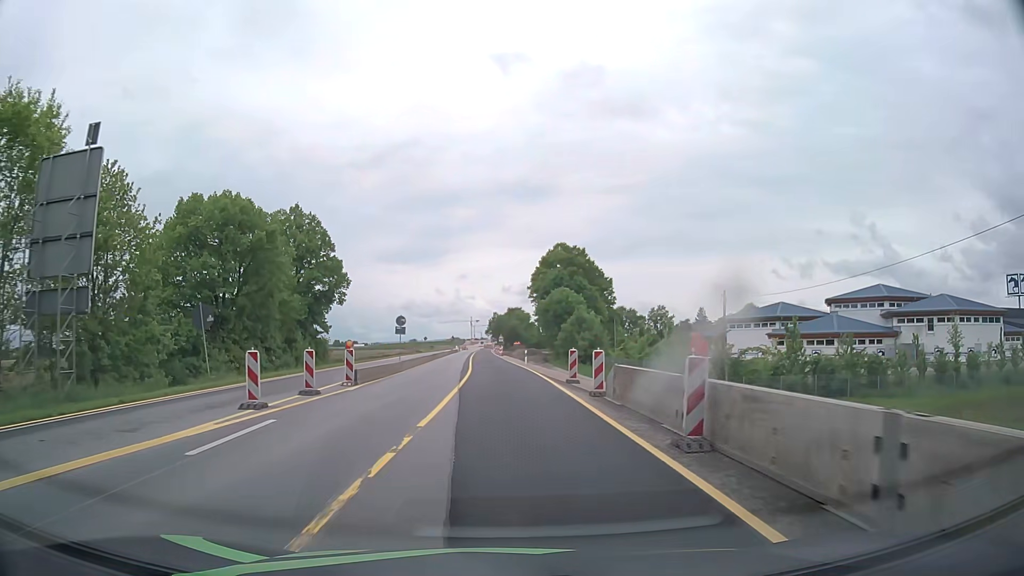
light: Day
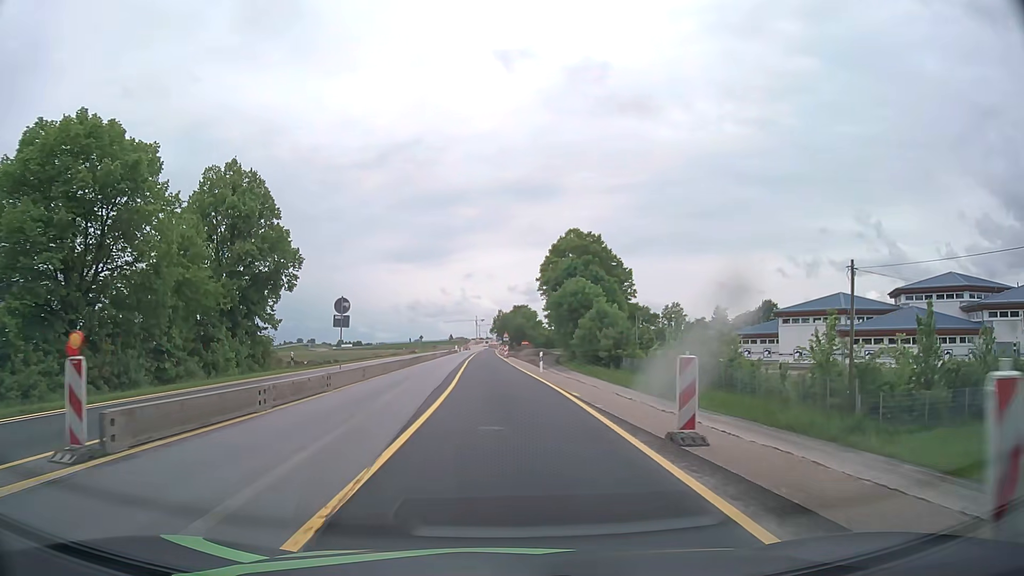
(0.0, +15.3) m; -1°
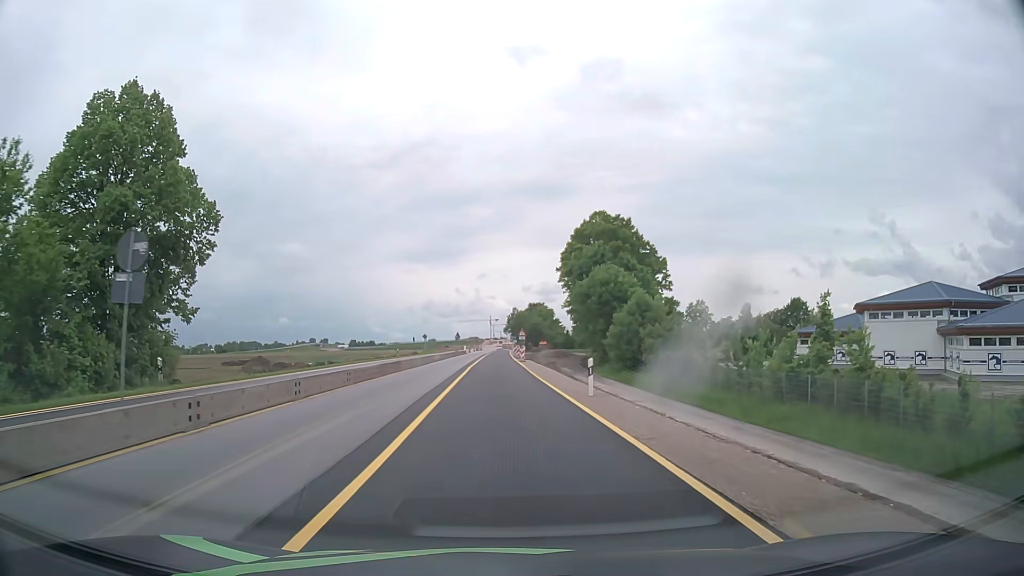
(-0.1, +15.3) m; -1°
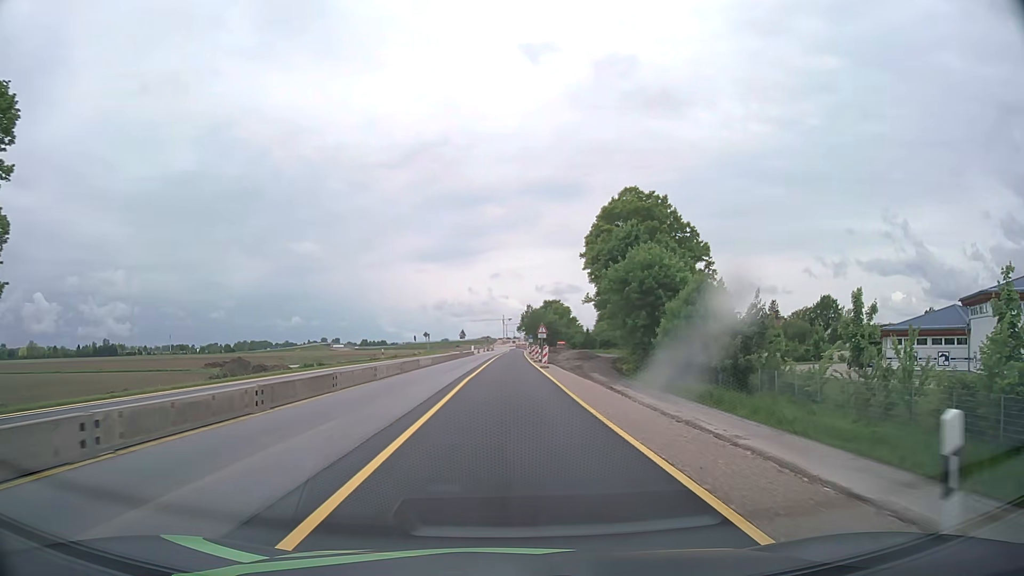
(-0.2, +15.3) m; -1°
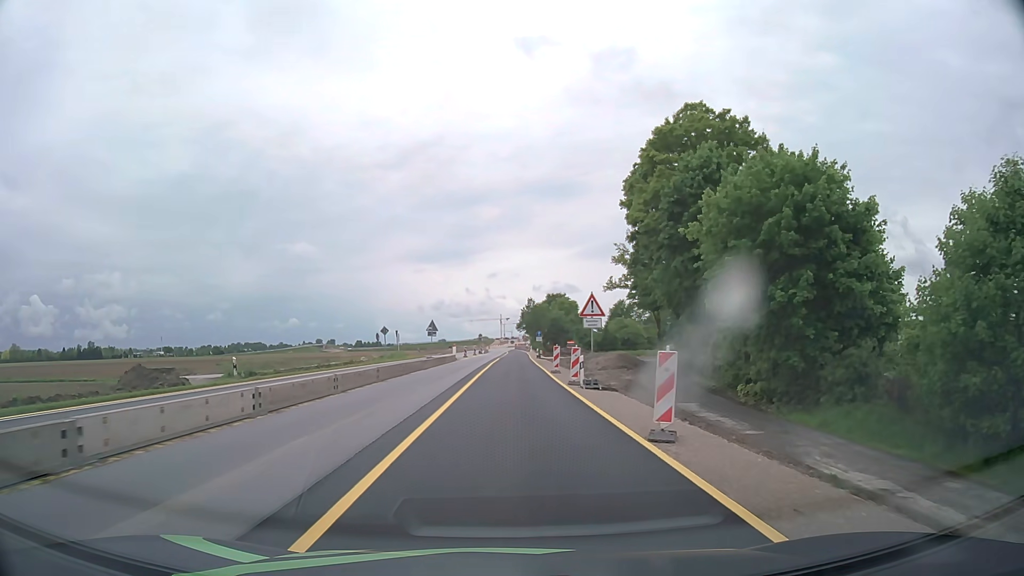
(-0.1, +30.6) m; 0°
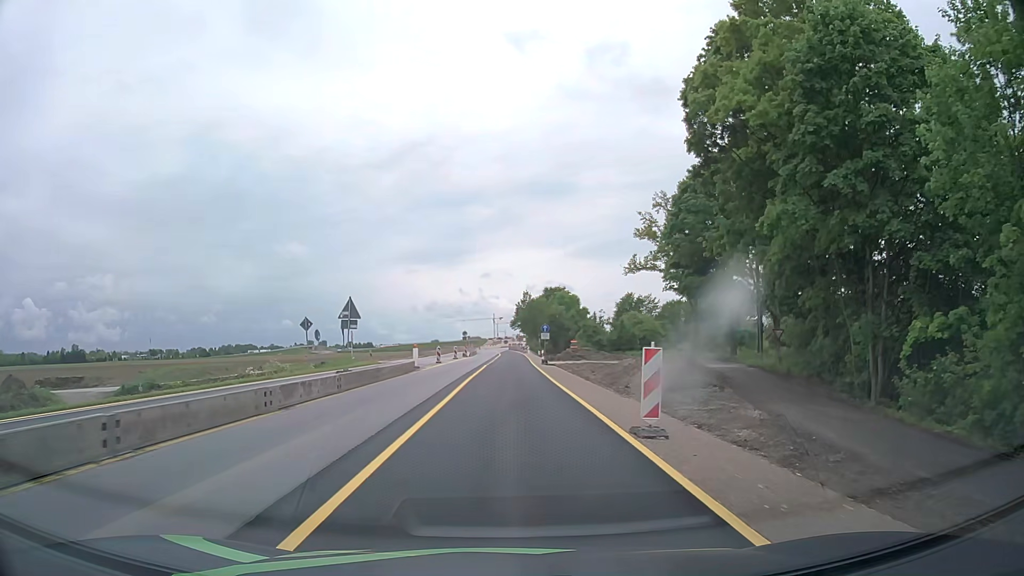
(+0.2, +22.9) m; +1°
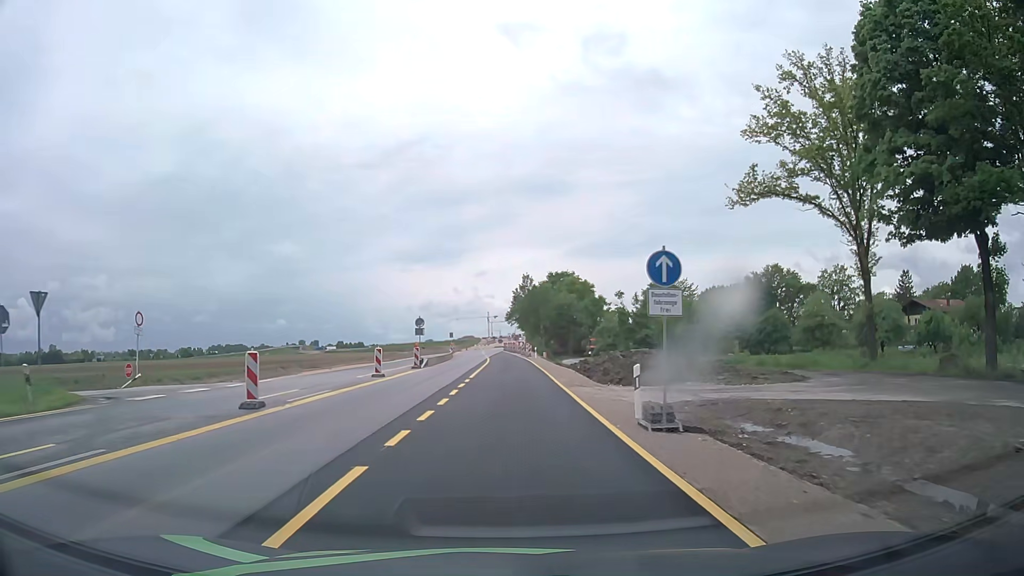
(0.0, +38.2) m; 0°
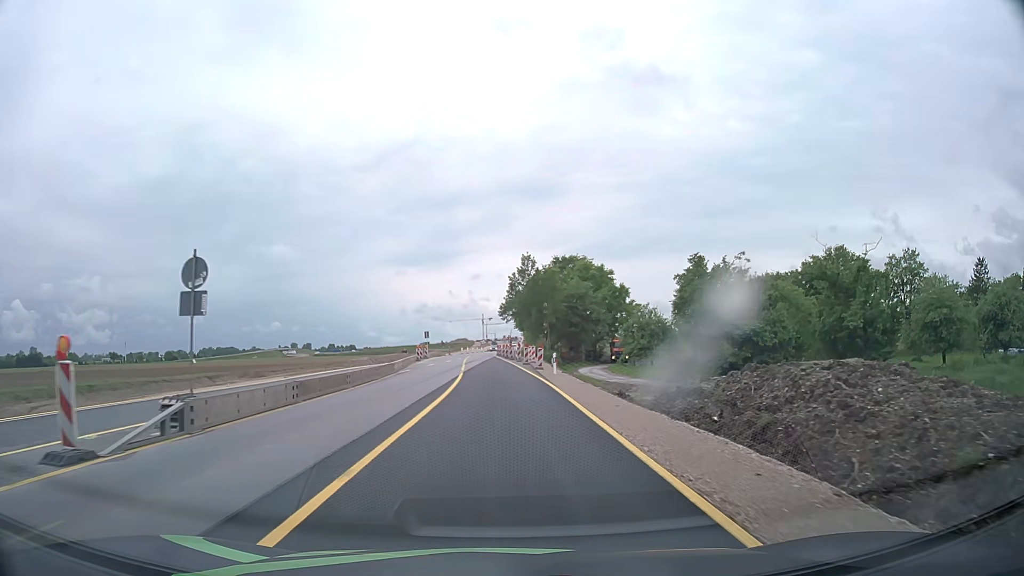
(+0.3, +30.6) m; +1°
(0, +10) (0, +20) (-1, +30) (-1, +40) (-2, +50) (-2, +60) (-3, +70) (-3, +80) (-4, +90) (-4, +100) m
